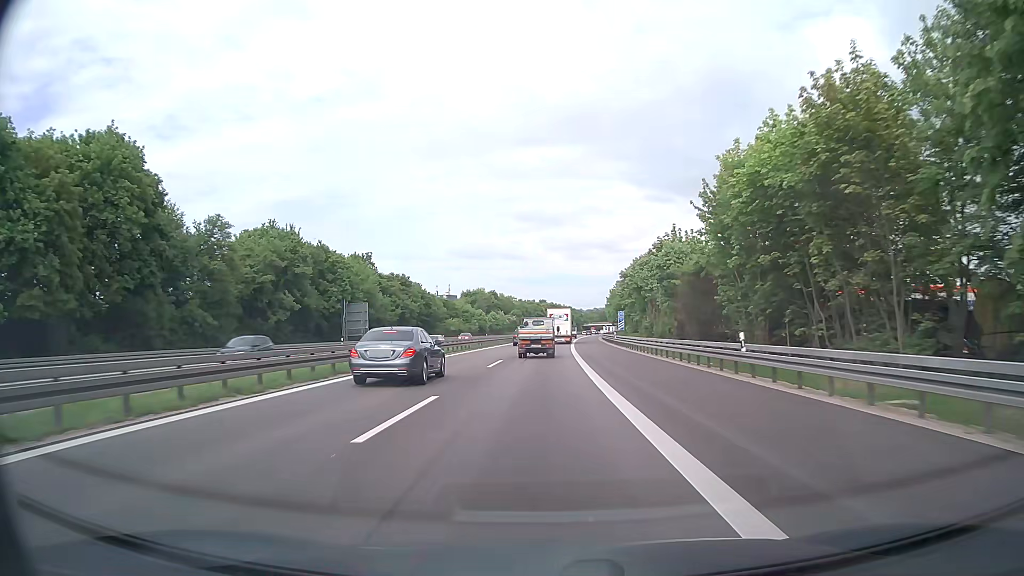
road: motorway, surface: asphalt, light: Day
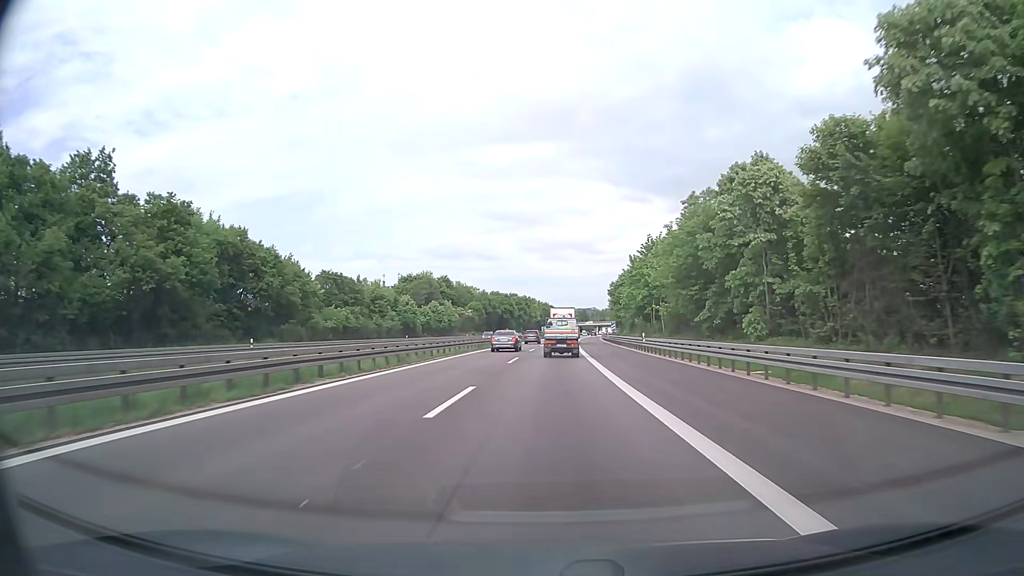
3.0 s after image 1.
(+1.7, +72.4) m; +3°
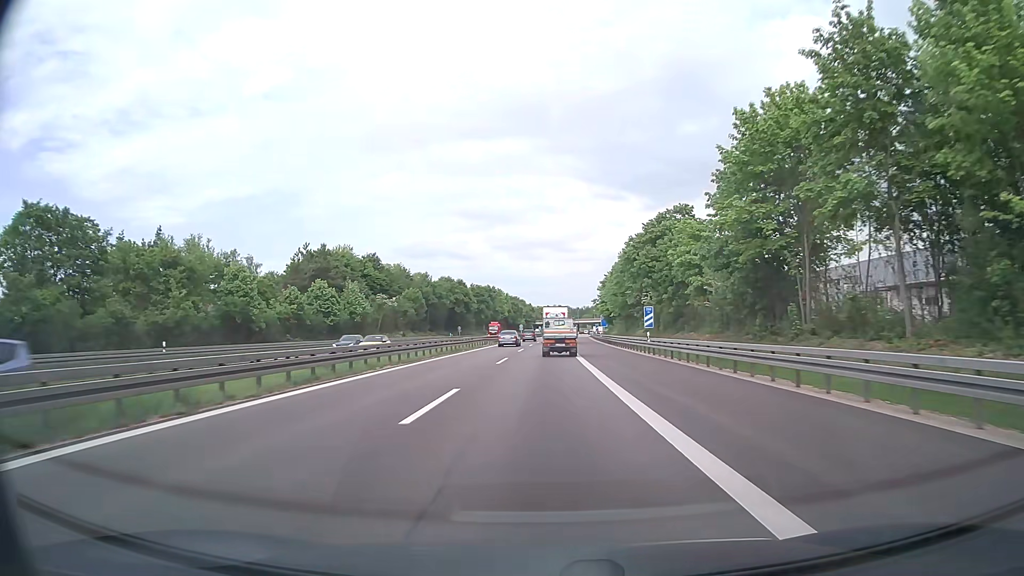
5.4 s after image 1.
(+1.4, +57.8) m; +2°
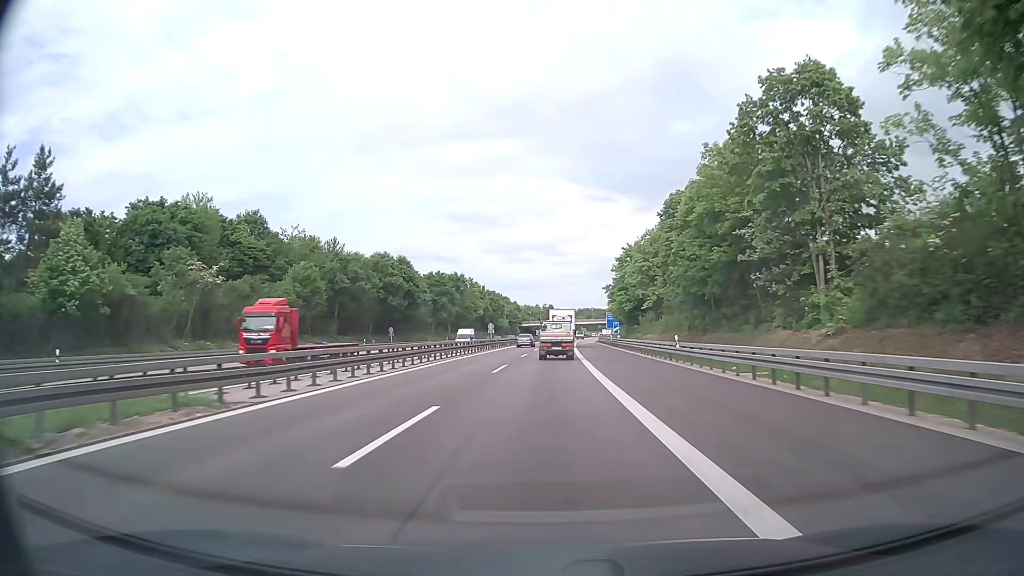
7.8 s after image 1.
(+0.7, +58.3) m; +1°
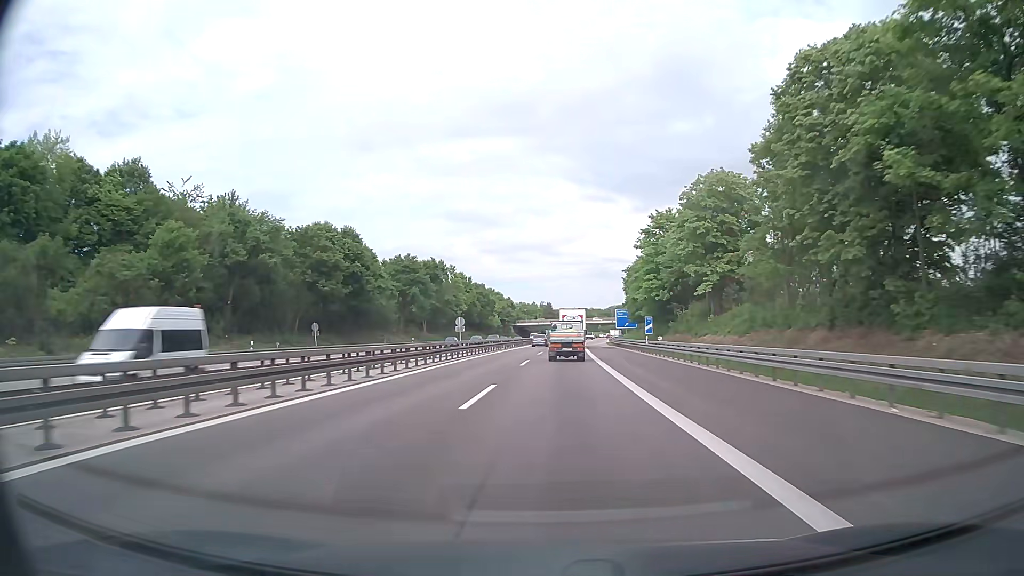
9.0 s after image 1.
(-0.1, +30.4) m; 0°
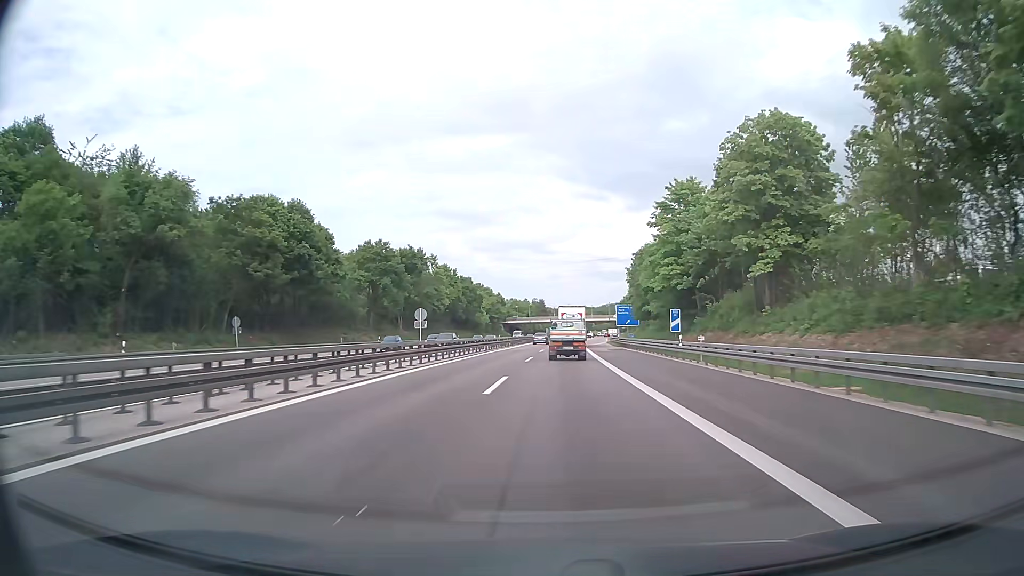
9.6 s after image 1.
(+0.1, +15.6) m; +1°
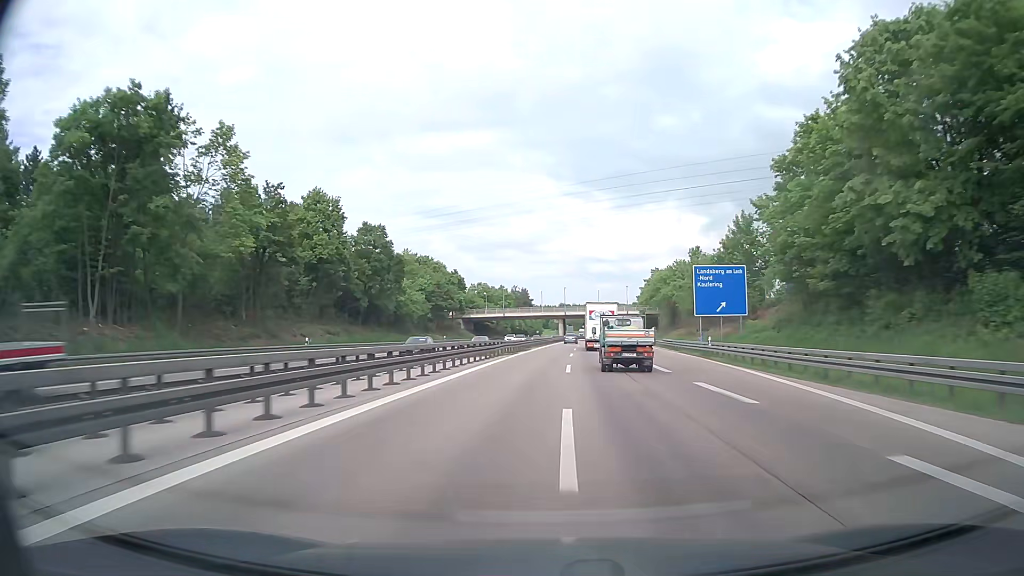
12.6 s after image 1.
(+1.0, +81.2) m; +1°
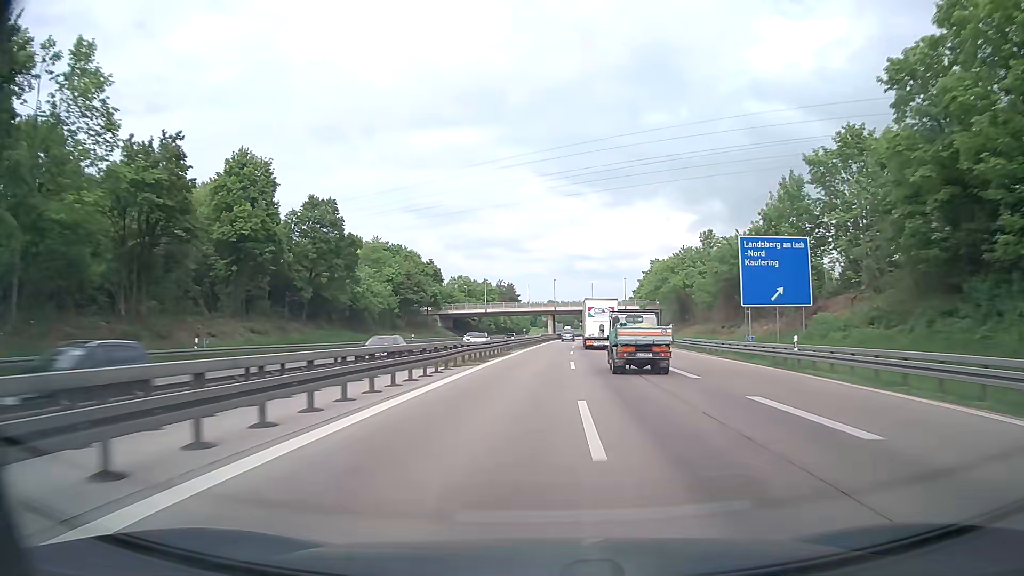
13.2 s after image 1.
(+0.2, +16.8) m; +1°
(0, +10) (0, +20) (0, +30) (+1, +40) (+1, +50) (+1, +60) (+2, +70) (+2, +80) (+3, +90) (+4, +100) m
